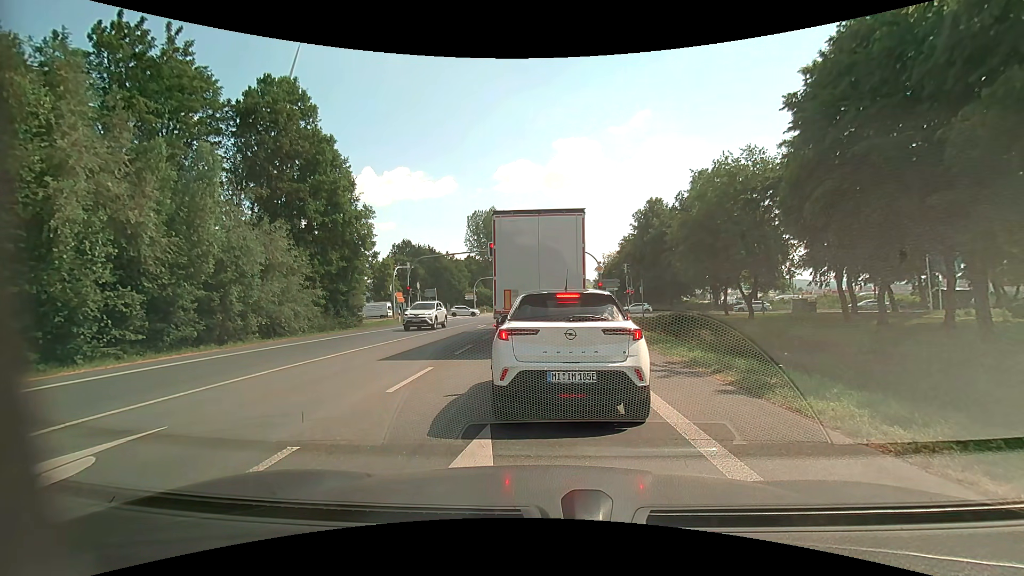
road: primary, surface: asphalt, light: Day
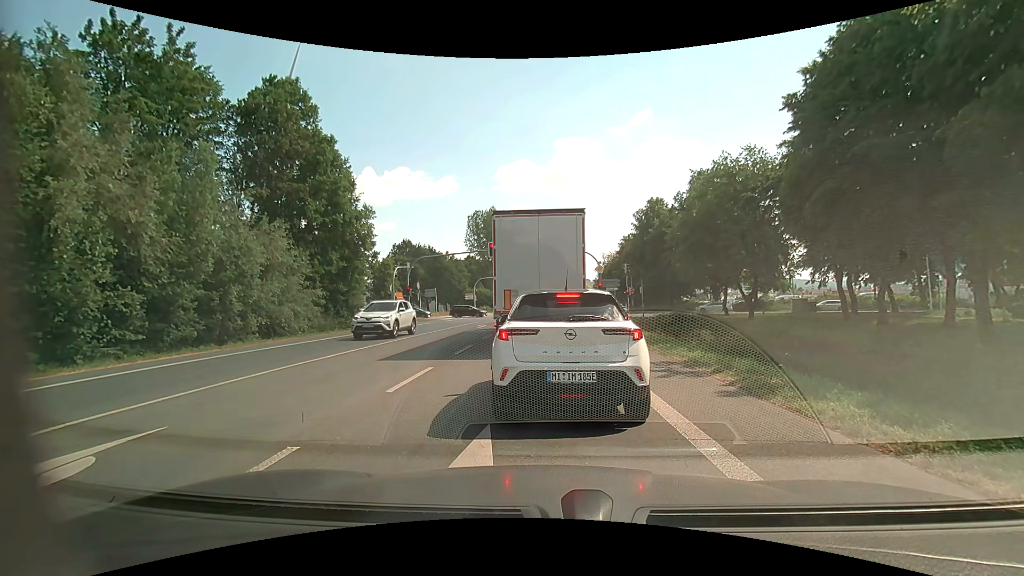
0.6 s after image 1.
(0.0, 0.0) m; 0°
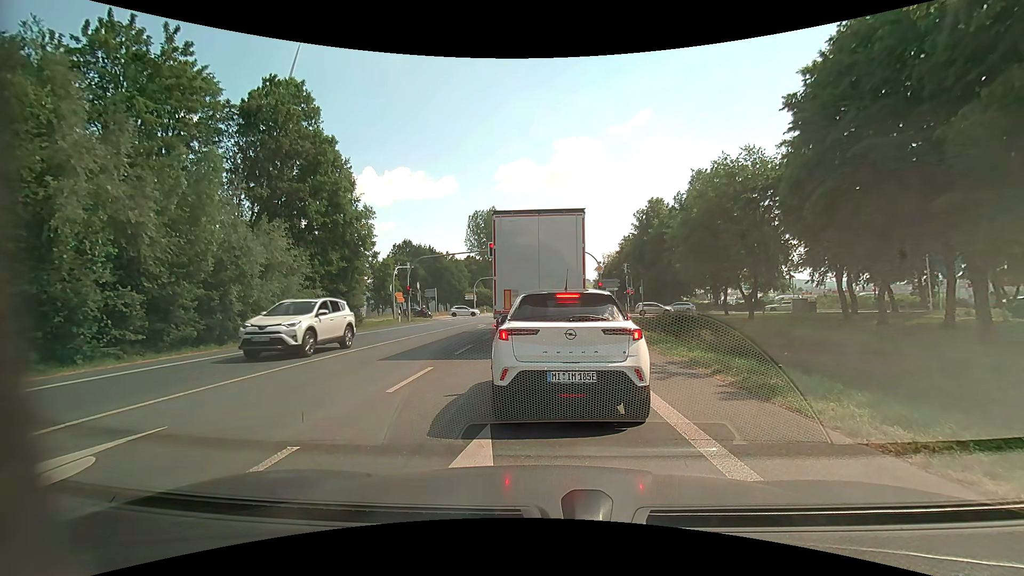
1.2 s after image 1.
(0.0, 0.0) m; 0°
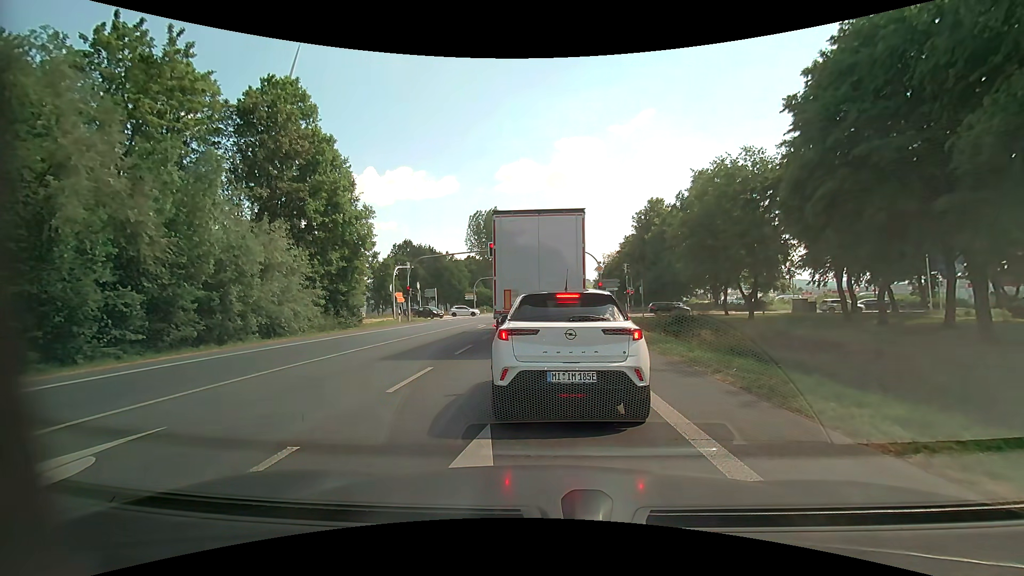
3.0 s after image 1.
(0.0, 0.0) m; 0°
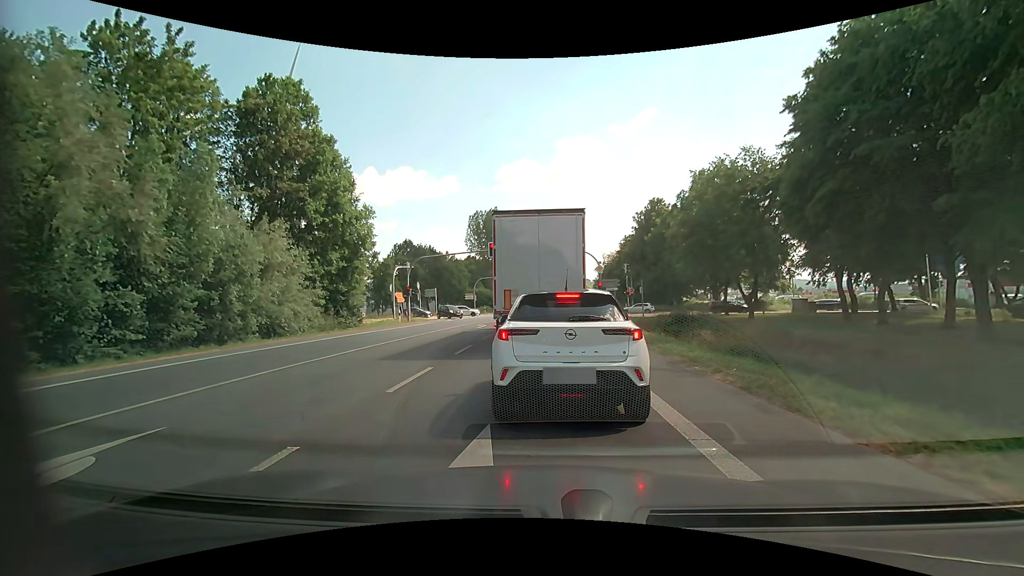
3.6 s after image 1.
(0.0, 0.0) m; 0°
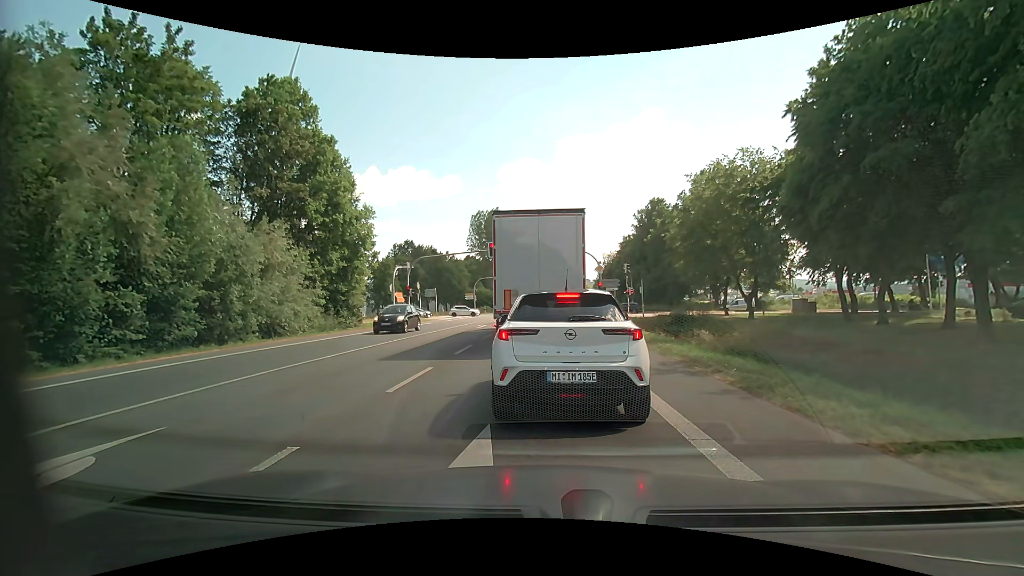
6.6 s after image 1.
(0.0, 0.0) m; 0°
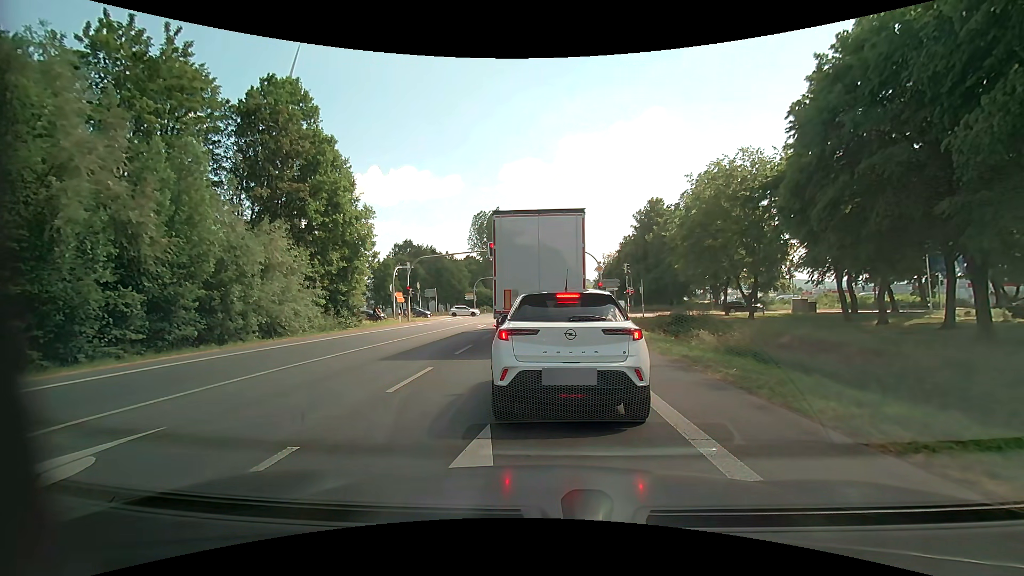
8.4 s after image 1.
(0.0, 0.0) m; 0°
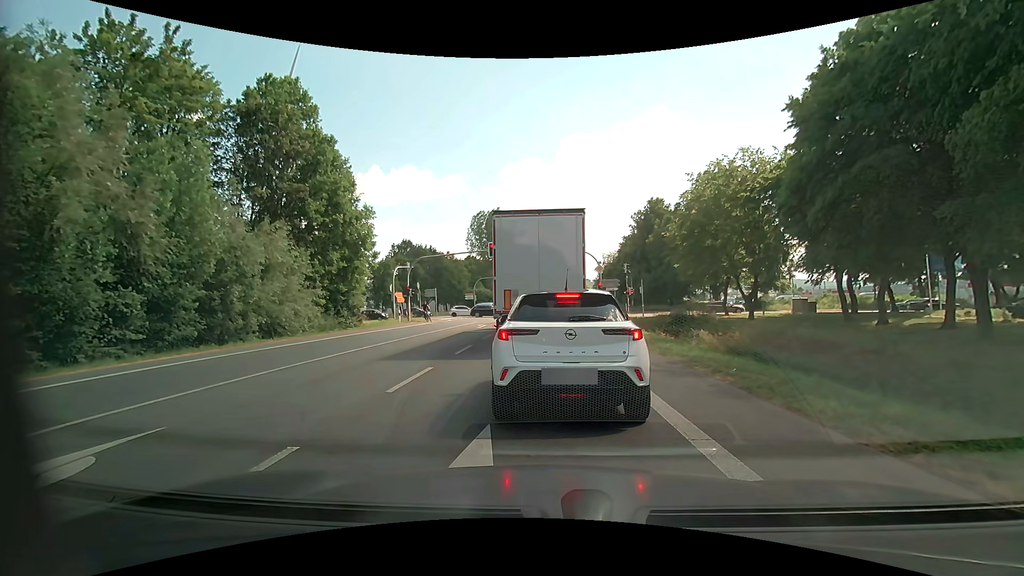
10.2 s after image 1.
(0.0, 0.0) m; 0°
(0, +10) (-1, +20) (-1, +30) (-1, +40) (0, +50) (+6, +58) (+16, +60) (+26, +61) (+36, +60) (+46, +59) m
